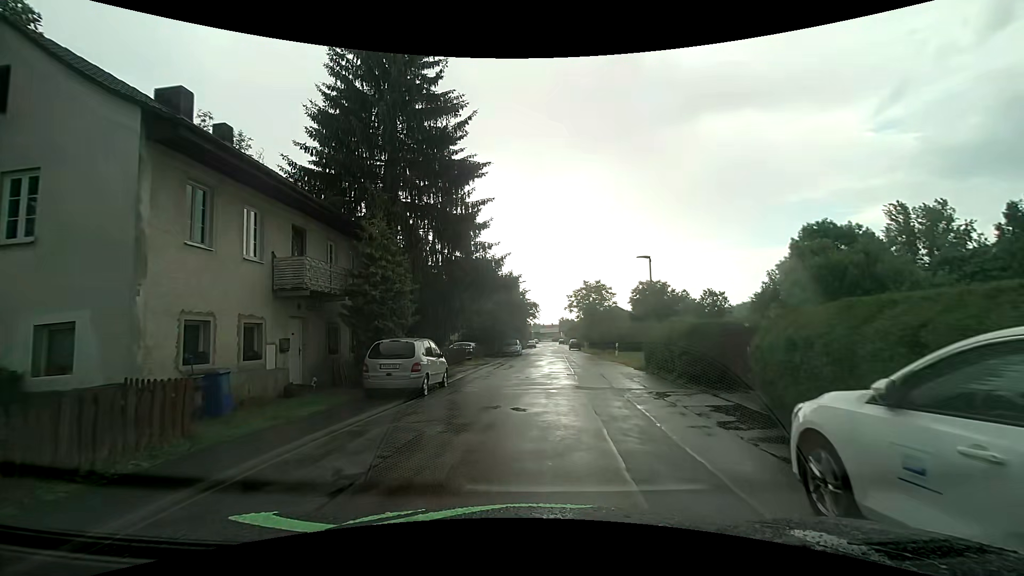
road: residential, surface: asphalt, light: Day
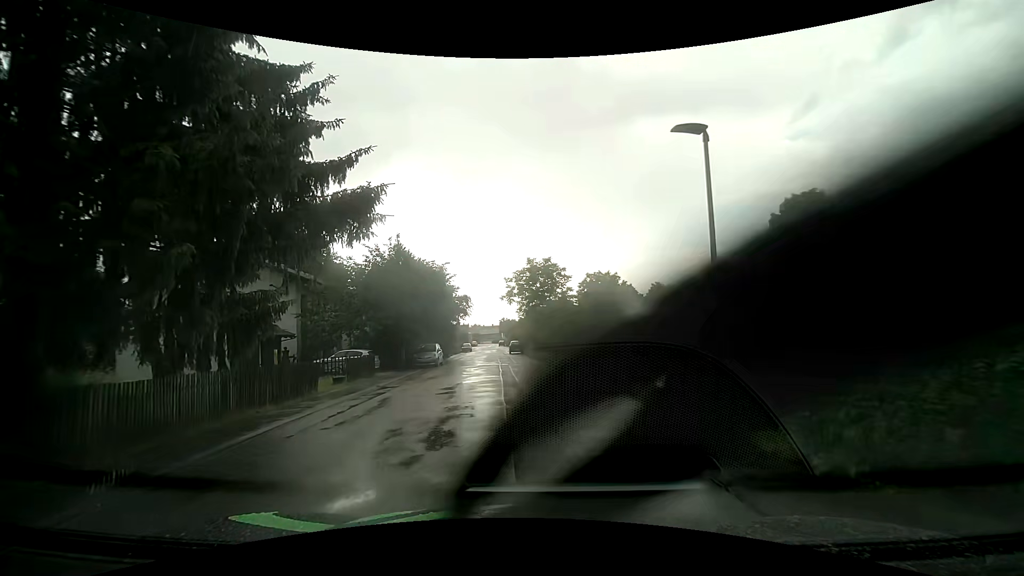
(+1.2, +14.0) m; +8°
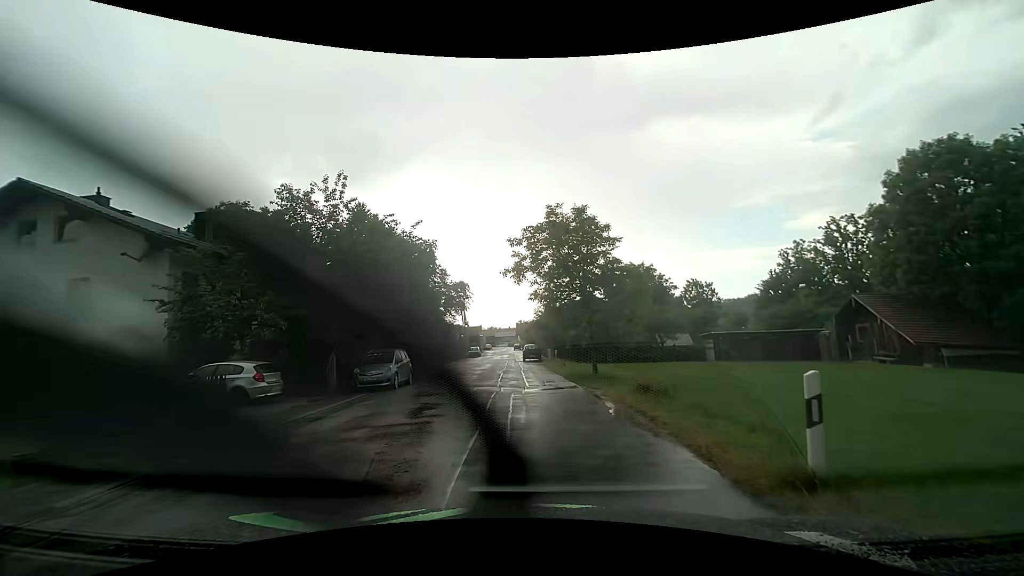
(-0.2, +14.1) m; -2°
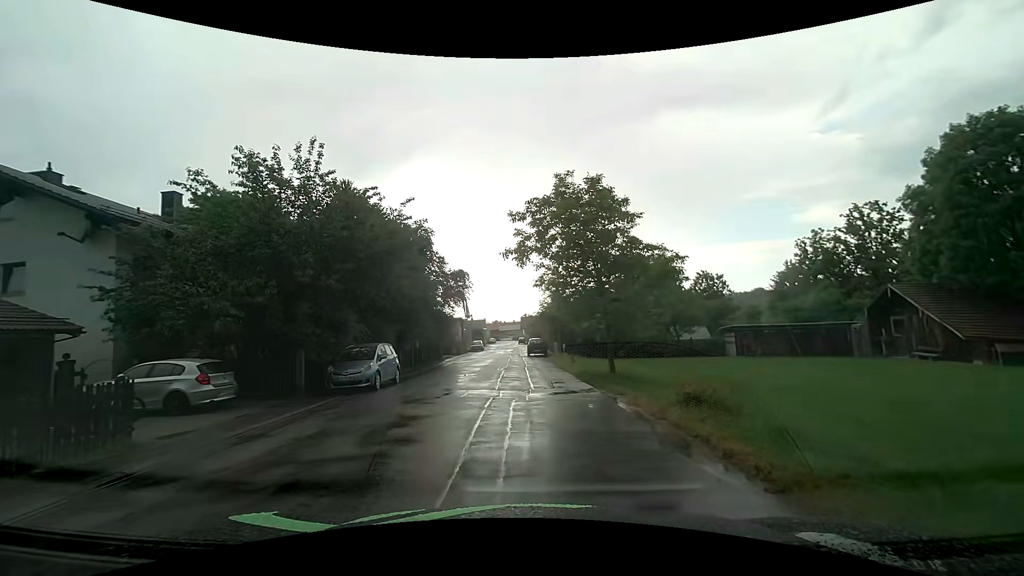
(-0.1, +3.1) m; -2°
(0, +10) (0, +20) (-1, +30) (-2, +40) (-2, +50) (-2, +60) (-2, +70) (-2, +80) (-2, +90) (-3, +100) m
